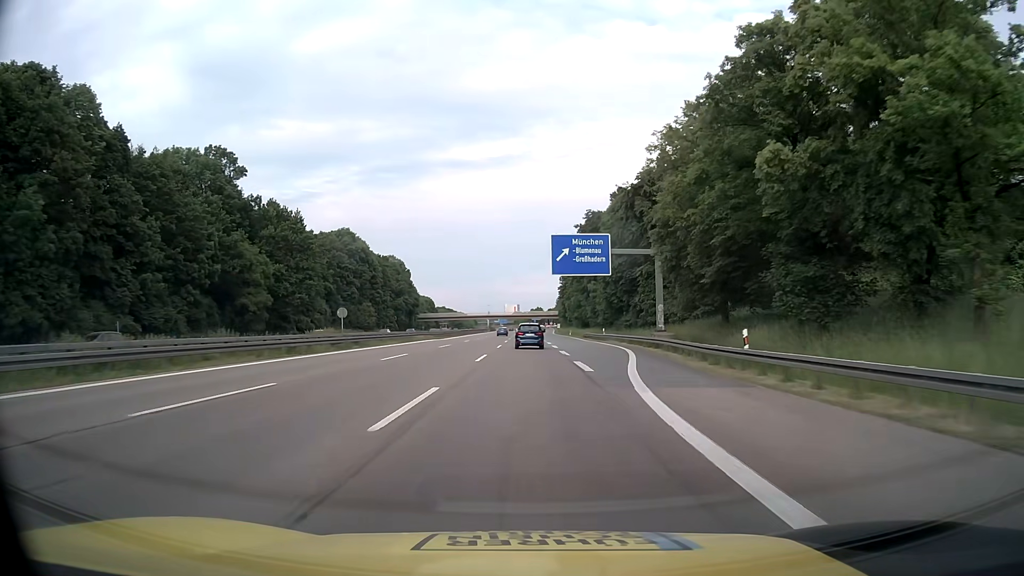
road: motorway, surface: asphalt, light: Day
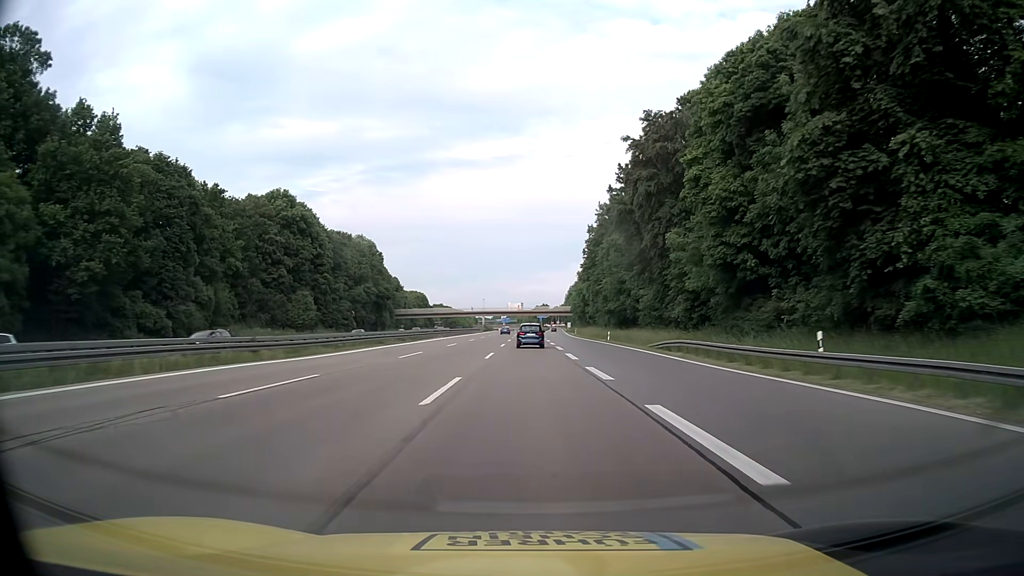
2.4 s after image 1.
(-0.2, +51.4) m; 0°
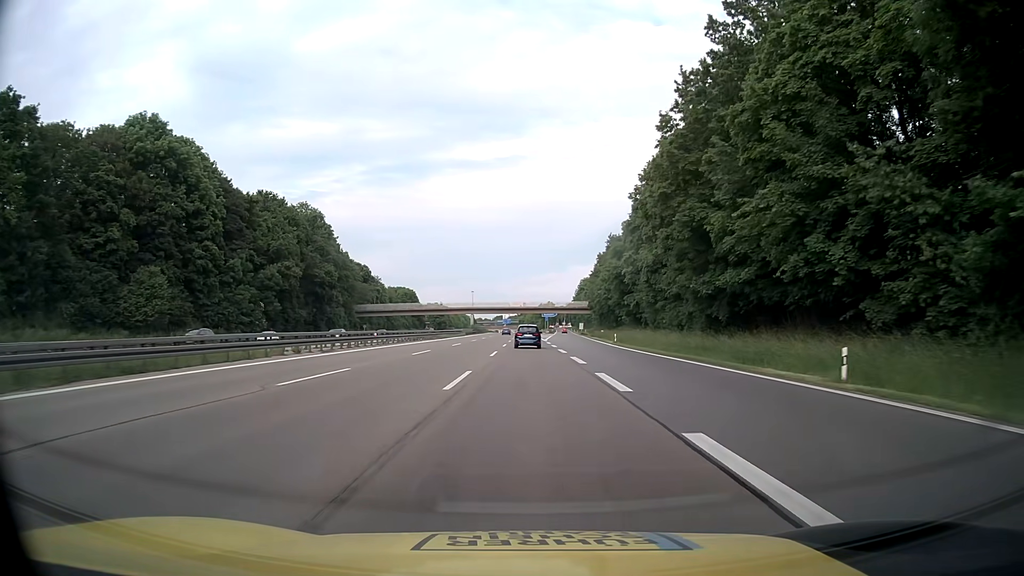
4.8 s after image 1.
(+0.2, +51.3) m; 0°
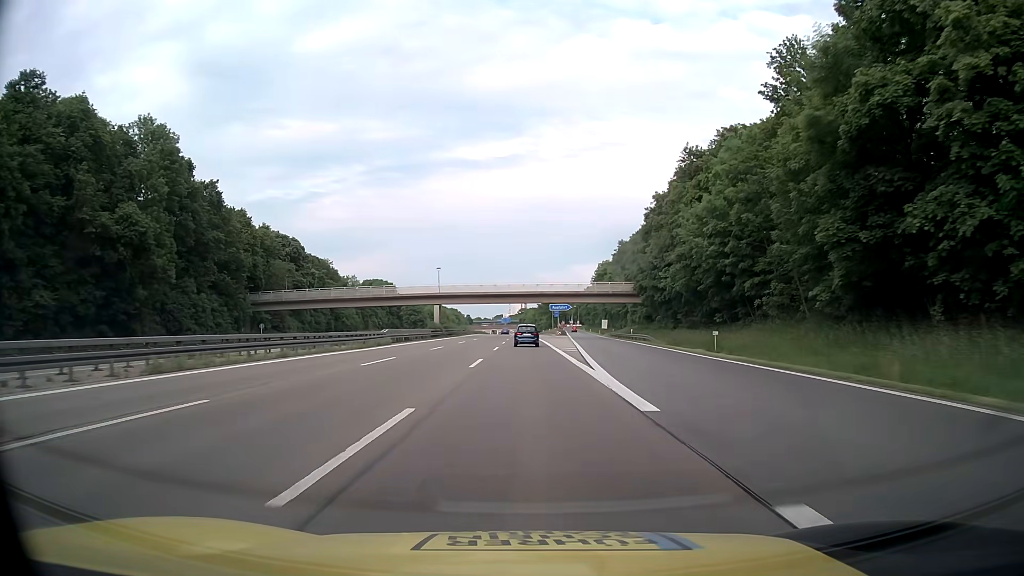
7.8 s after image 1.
(0.0, +63.9) m; 0°
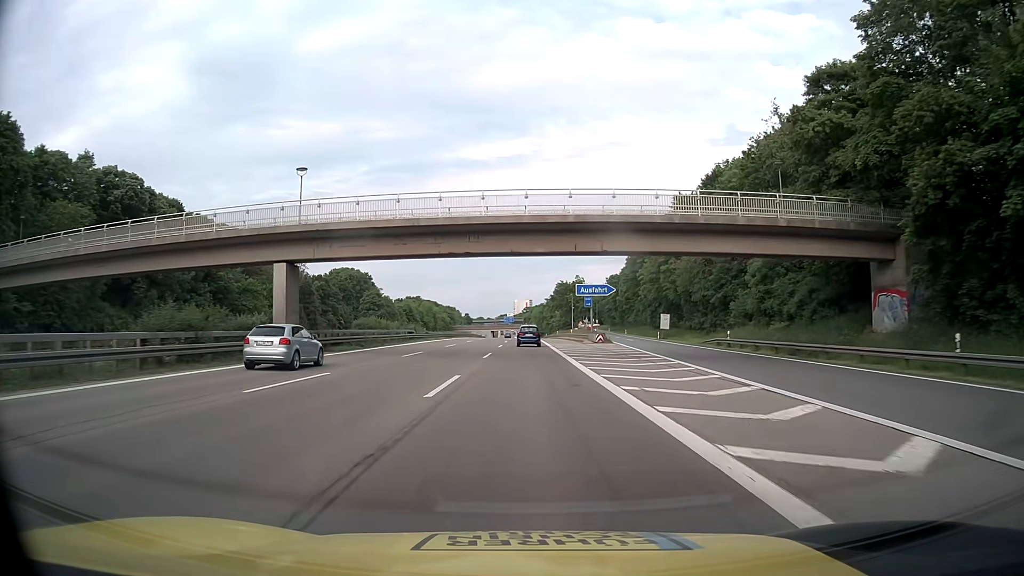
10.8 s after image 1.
(-0.3, +64.4) m; -1°
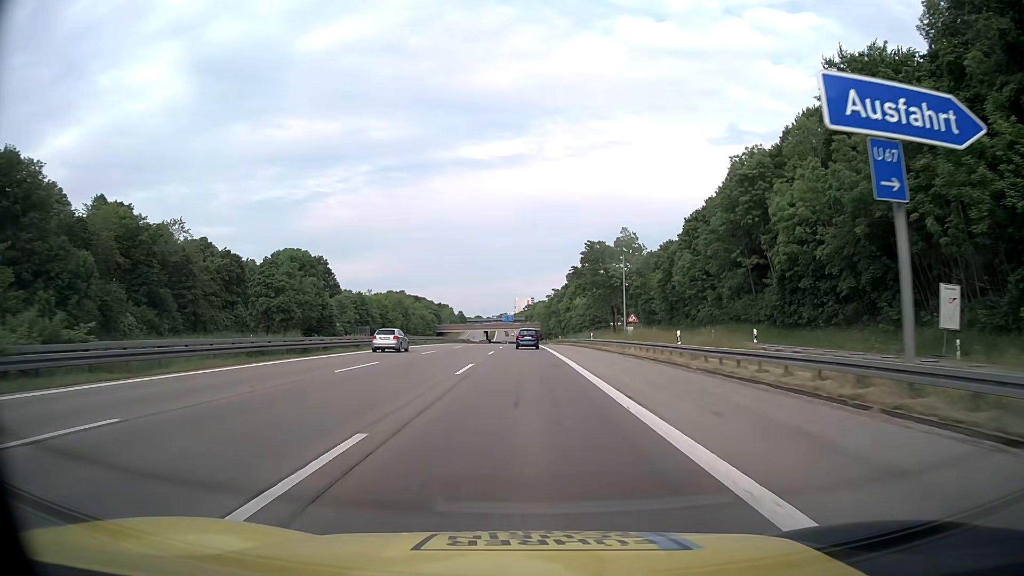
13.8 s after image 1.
(-0.2, +65.4) m; 0°
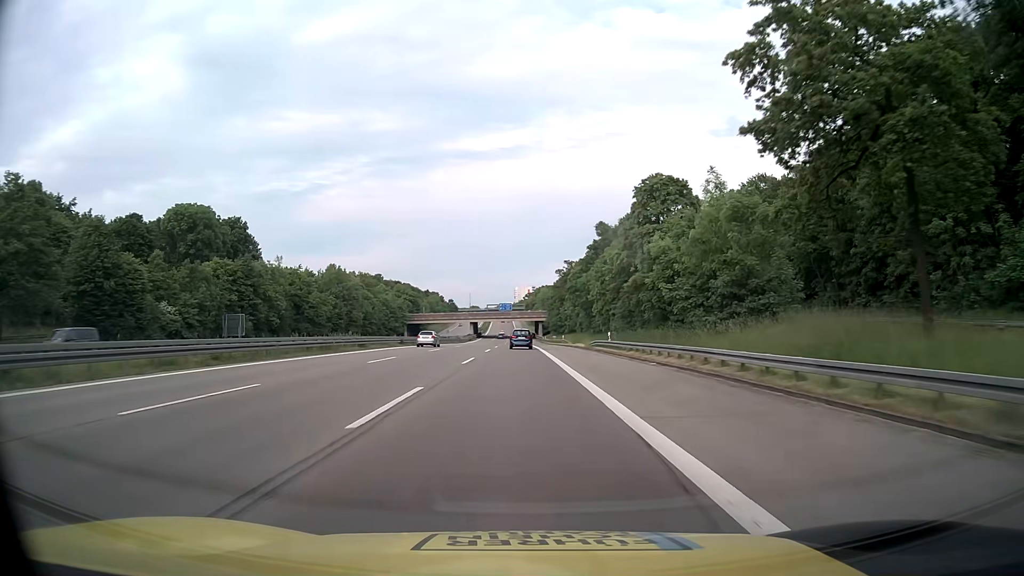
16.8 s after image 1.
(-0.2, +66.0) m; 0°
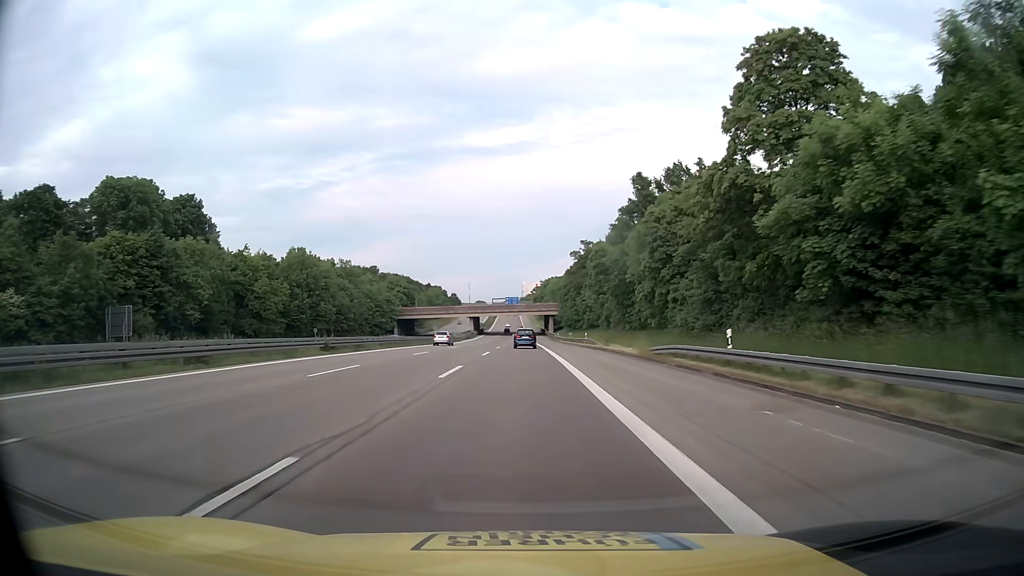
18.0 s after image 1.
(-0.2, +26.5) m; -1°
(0, +10) (0, +20) (0, +30) (0, +40) (0, +50) (0, +60) (0, +70) (0, +80) (-1, +90) (-1, +100) m
